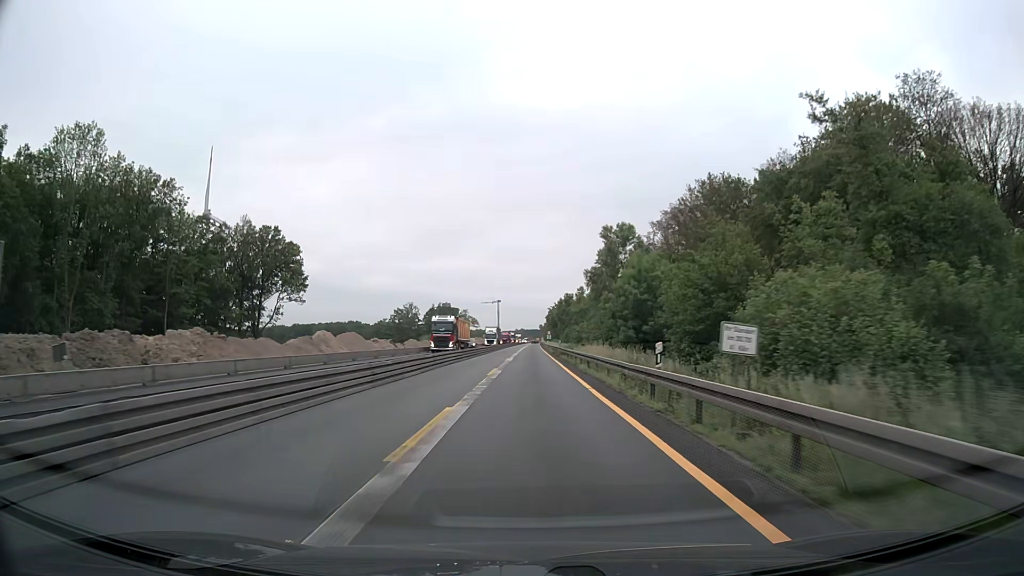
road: motorway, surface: asphalt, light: Day
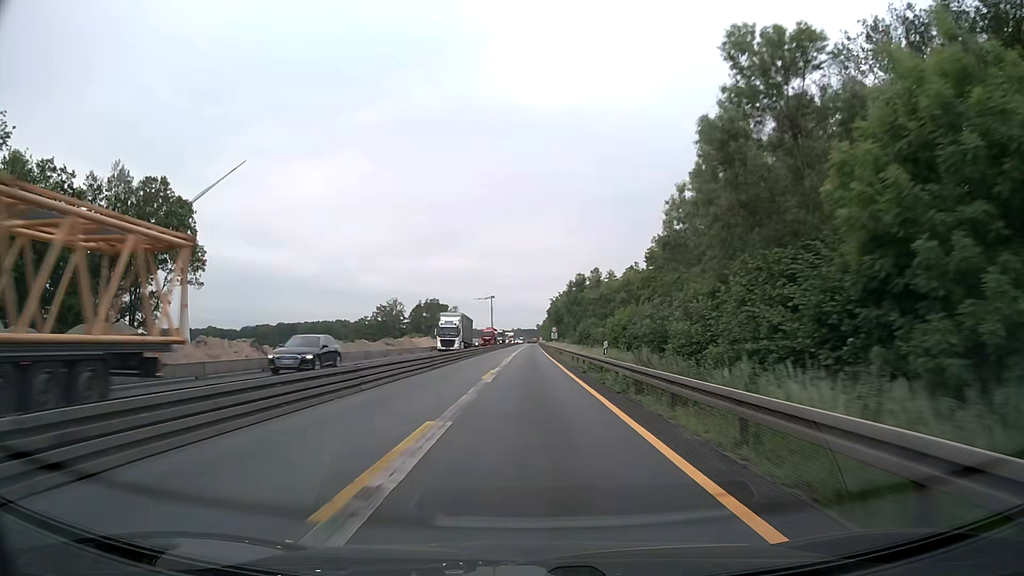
(+0.1, +38.7) m; 0°
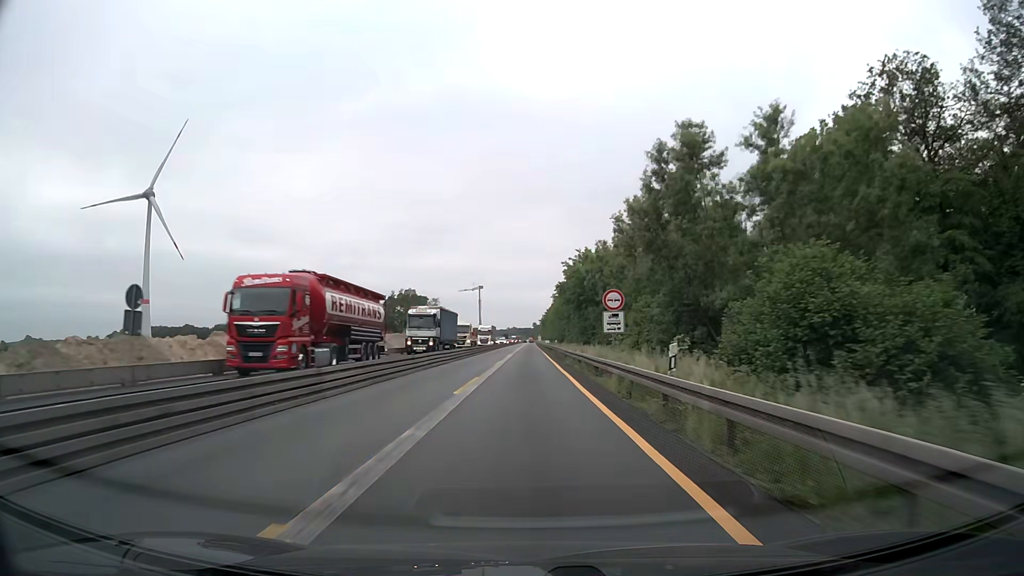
(+0.3, +64.5) m; 0°
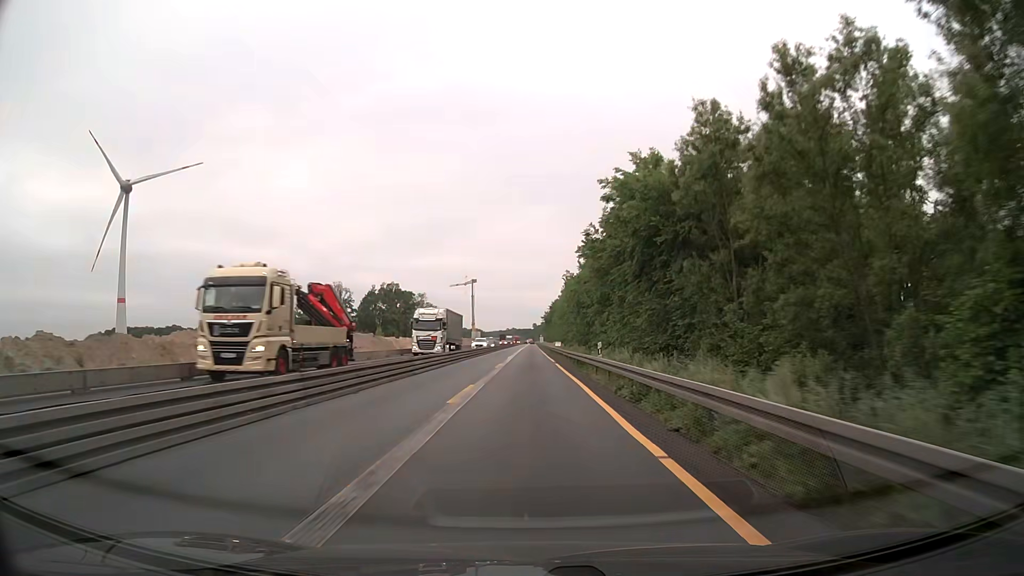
(-0.1, +38.7) m; 0°
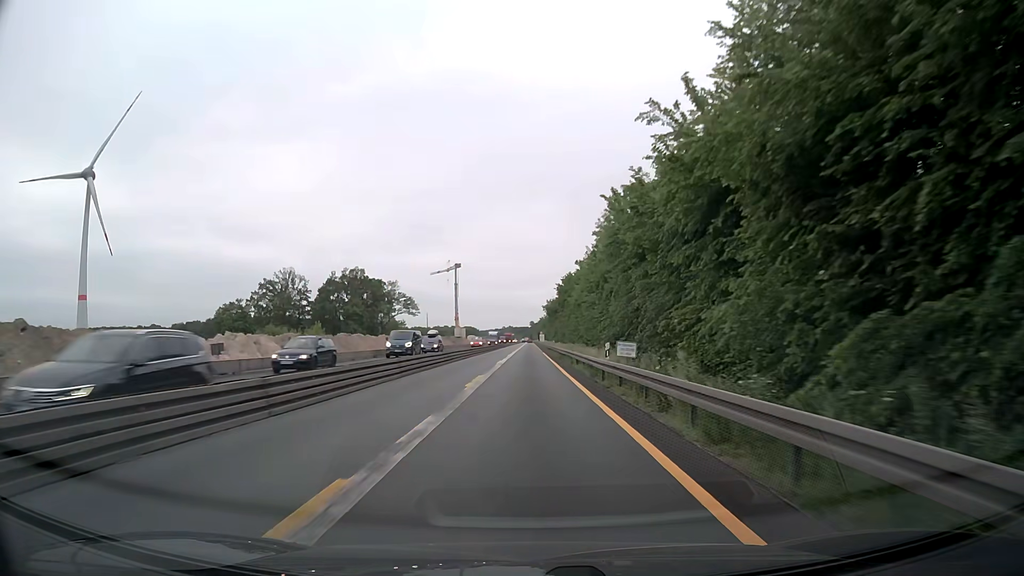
(+0.1, +51.6) m; 0°
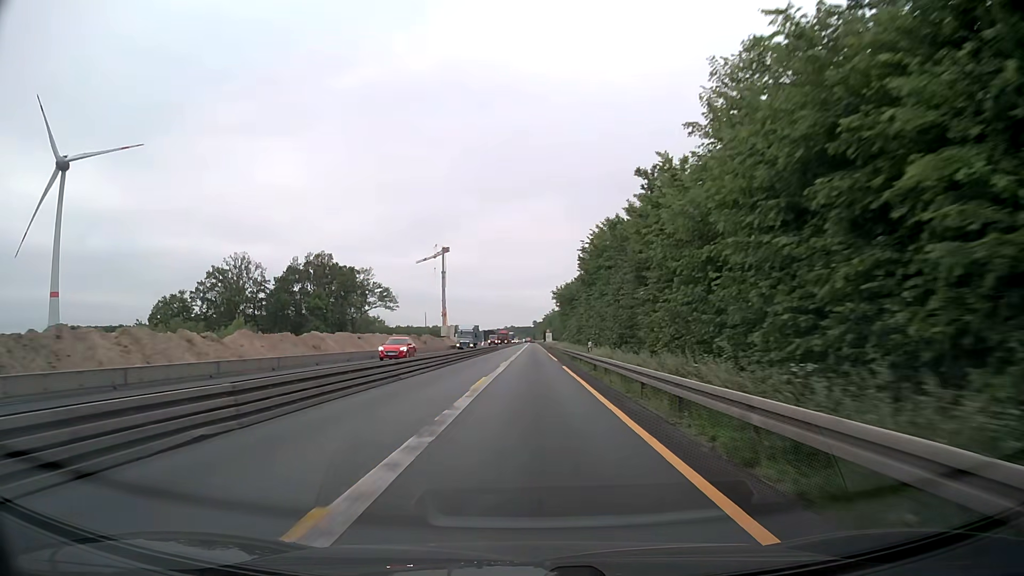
(-0.1, +38.7) m; 0°
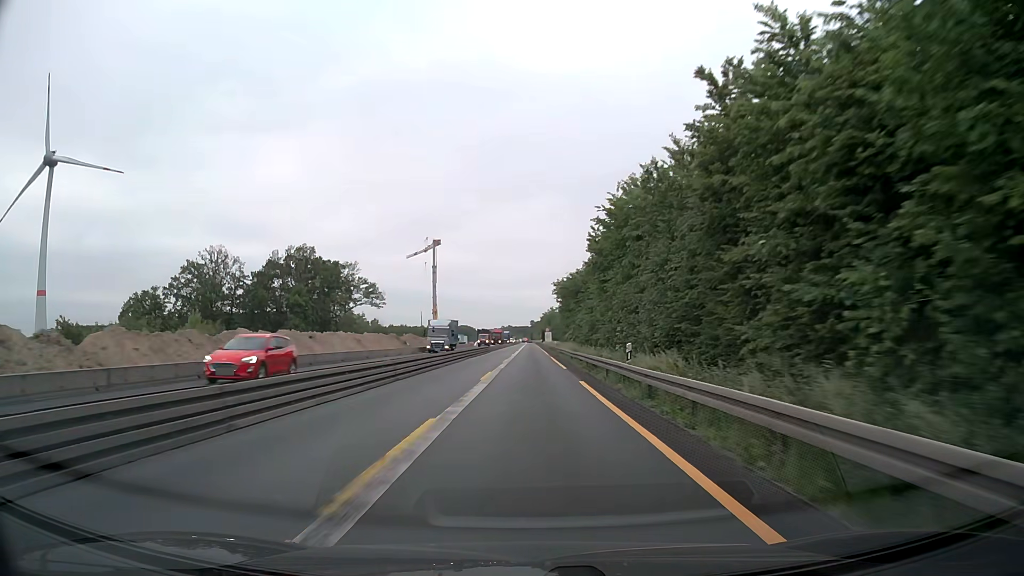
(0.0, +12.9) m; 0°
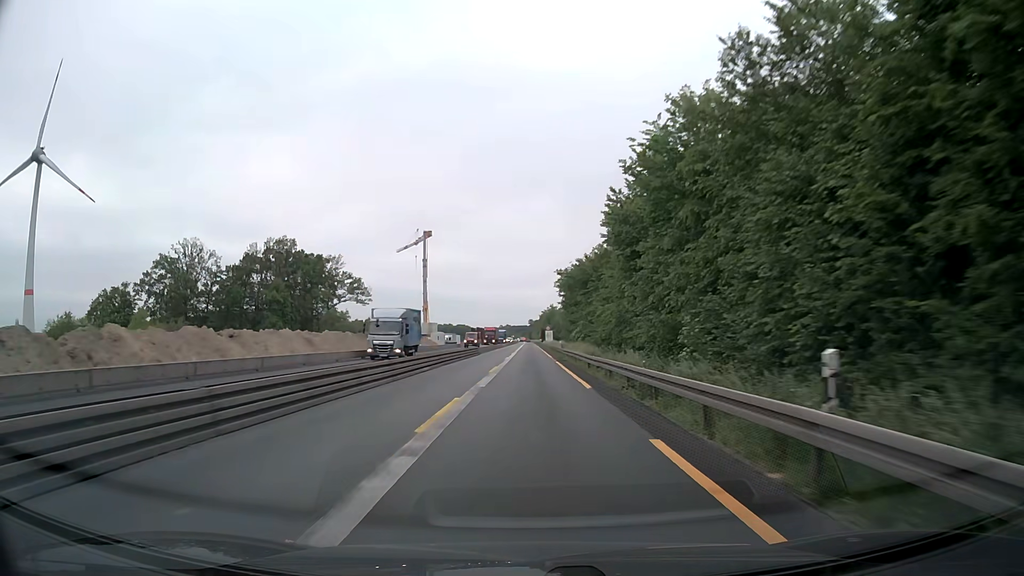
(0.0, +12.9) m; 0°
(0, +10) (0, +20) (0, +30) (0, +40) (0, +50) (0, +60) (0, +70) (0, +80) (0, +90) (0, +100) m
